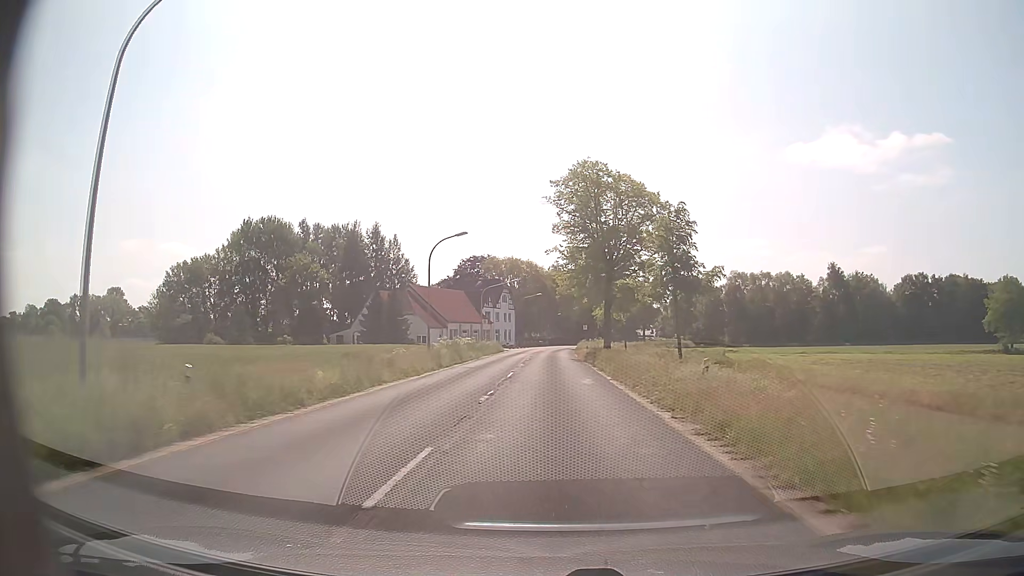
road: secondary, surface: asphalt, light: Day
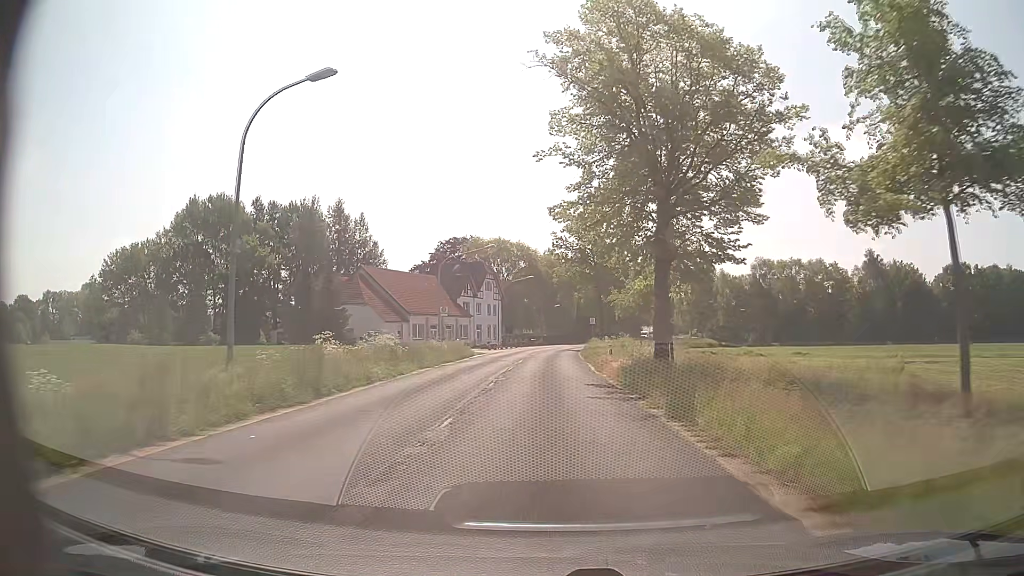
(+0.1, +24.3) m; +1°
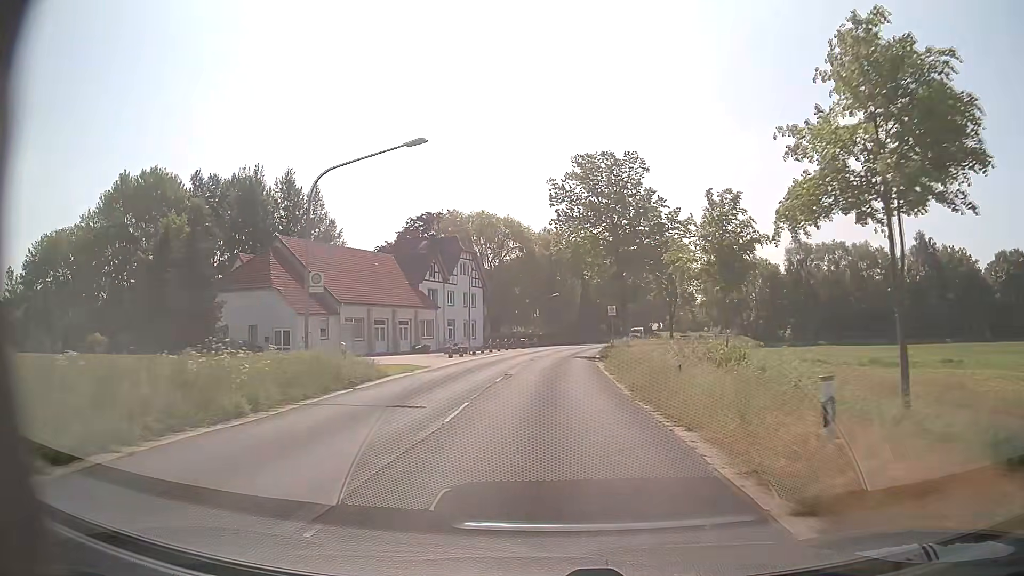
(0.0, +24.4) m; 0°
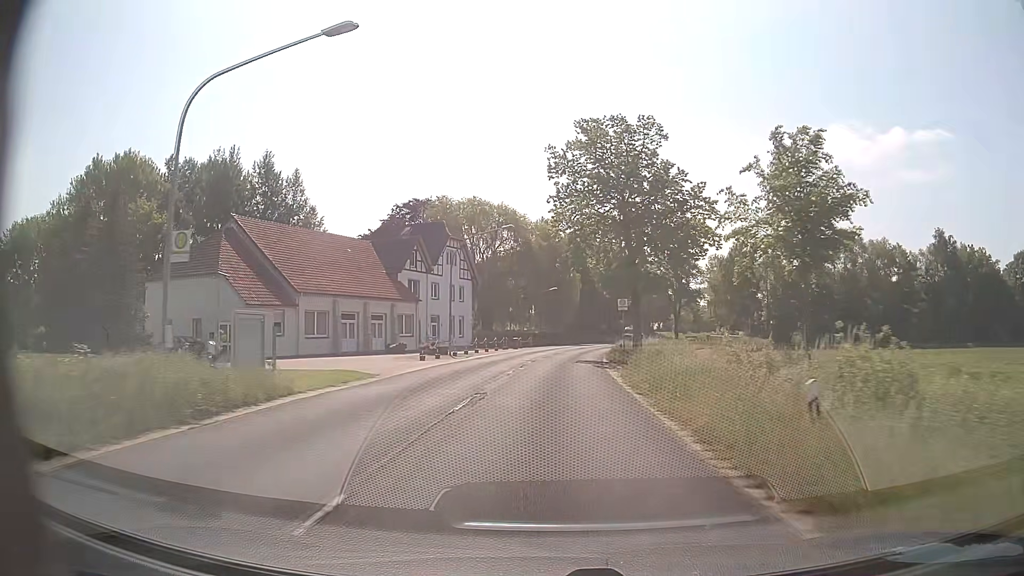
(0.0, +8.1) m; 0°
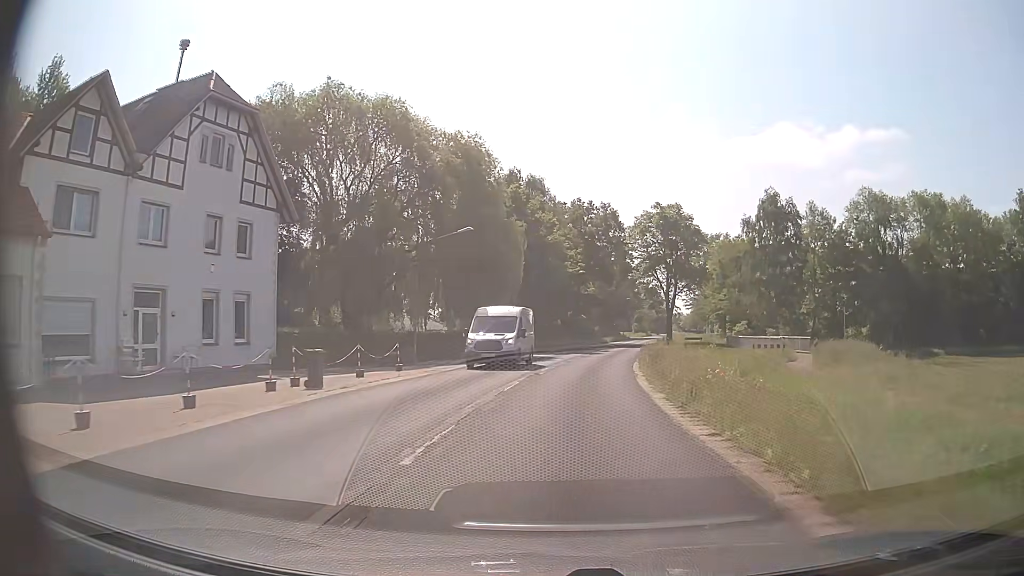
(+1.7, +40.6) m; +6°
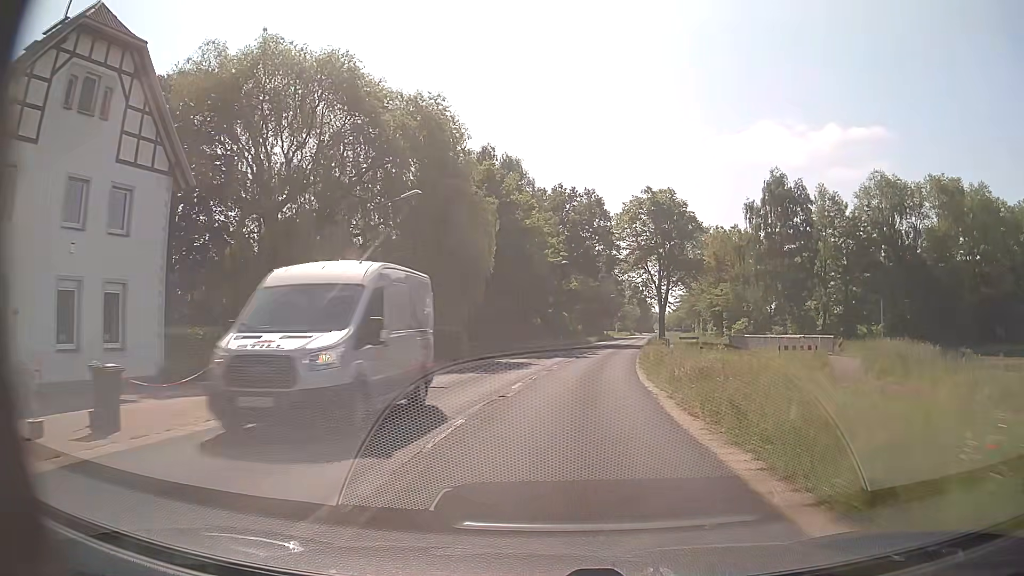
(+0.1, +8.1) m; +1°
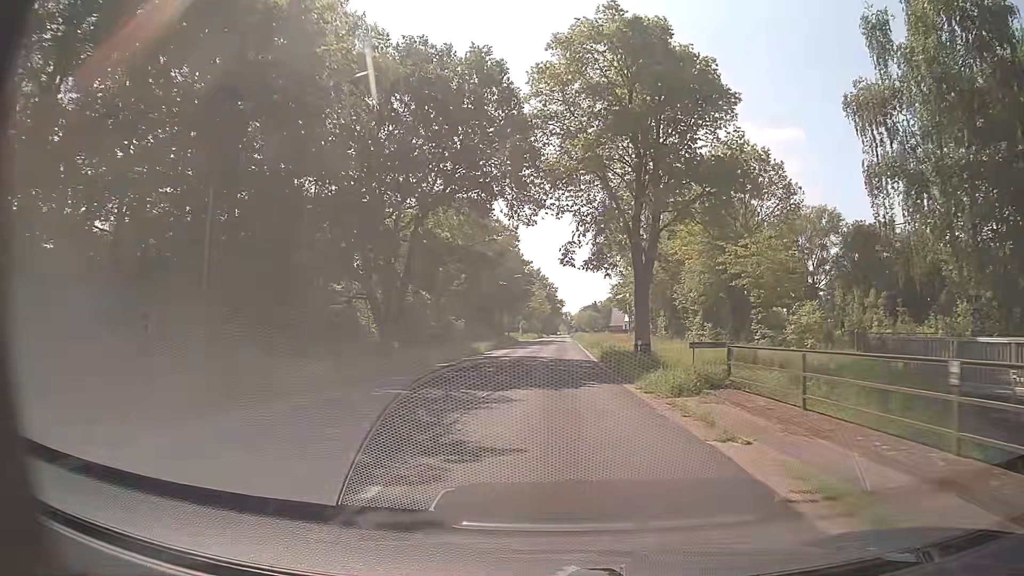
(+3.0, +40.4) m; +8°
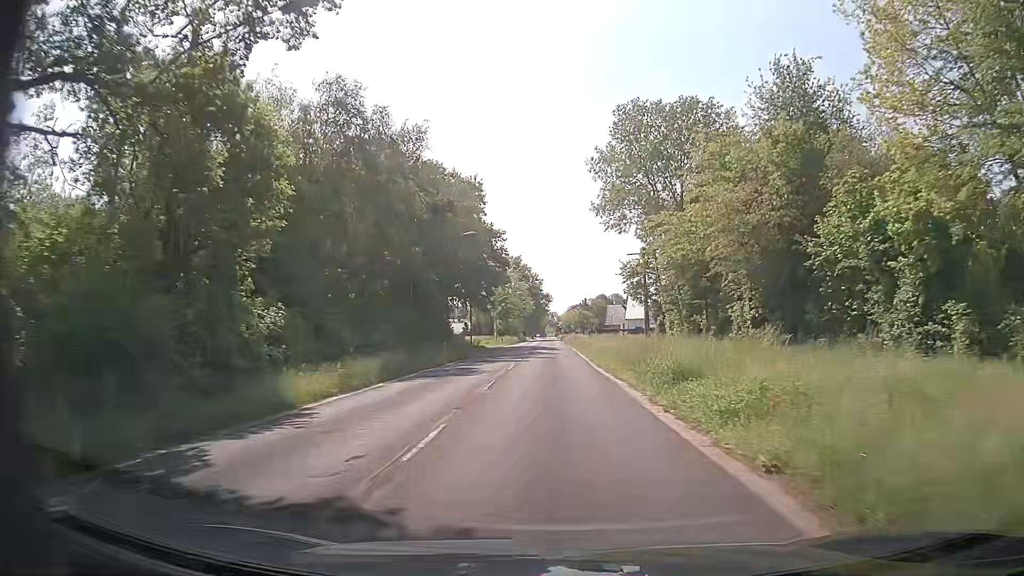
(+0.3, +31.9) m; +2°
